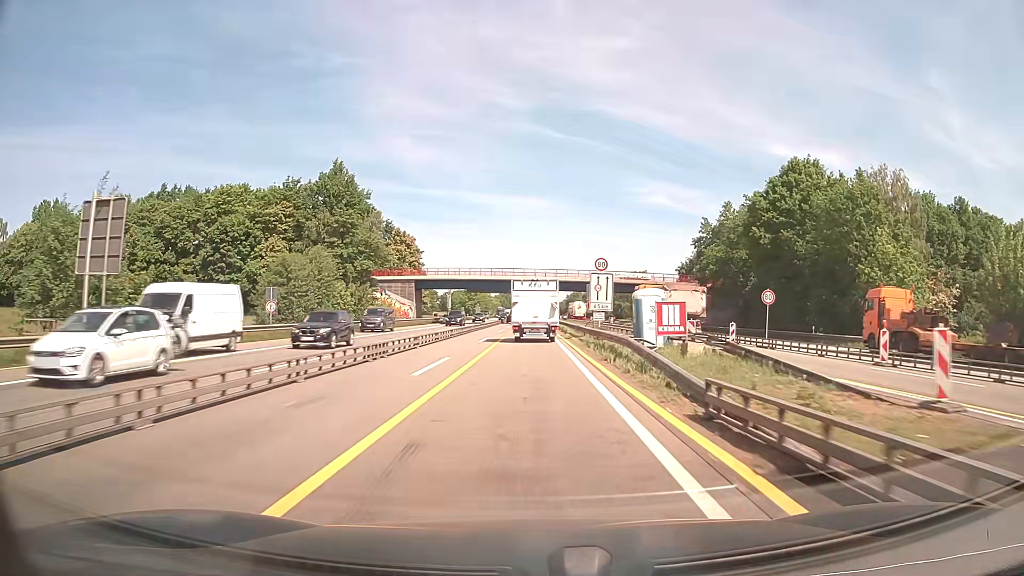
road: motorway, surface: asphalt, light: Day
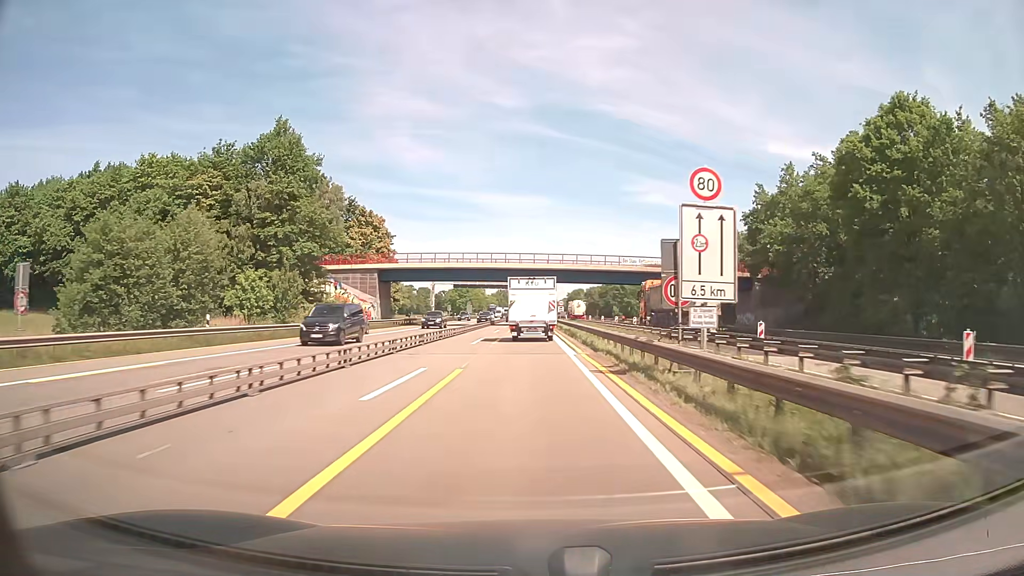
(+0.1, +22.5) m; 0°
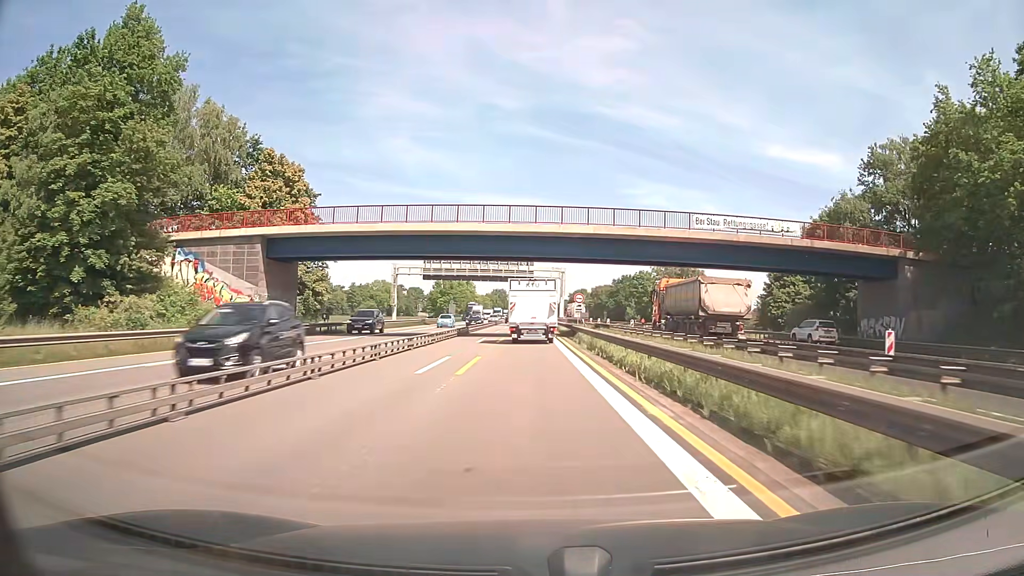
(0.0, +33.0) m; 0°
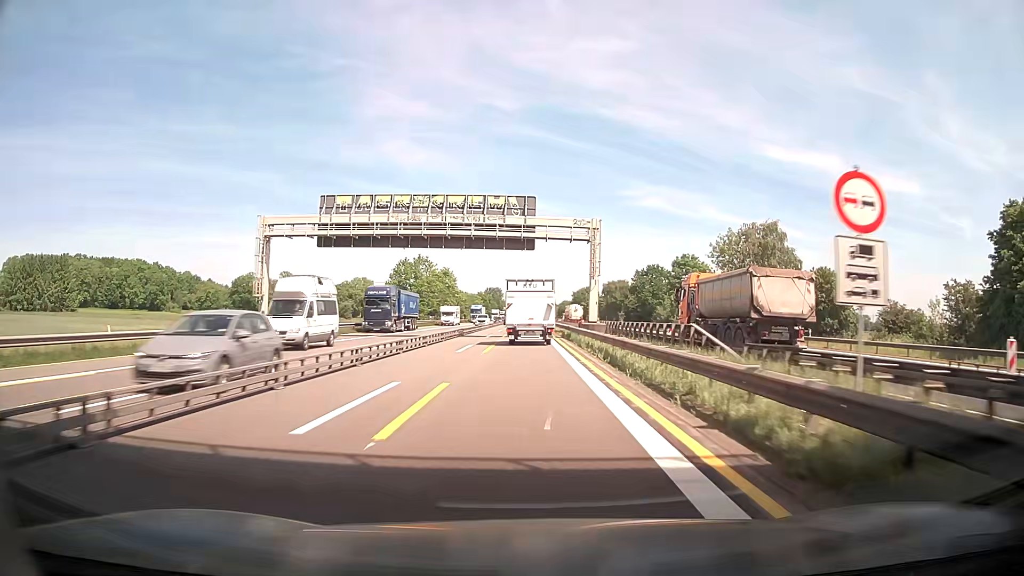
(-0.1, +44.2) m; 0°
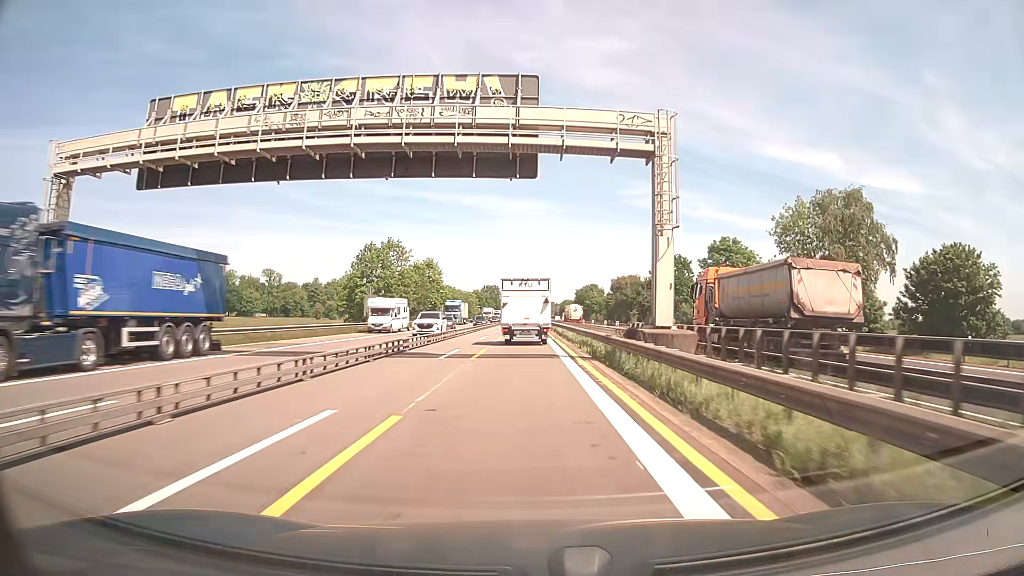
(+0.2, +22.4) m; +1°
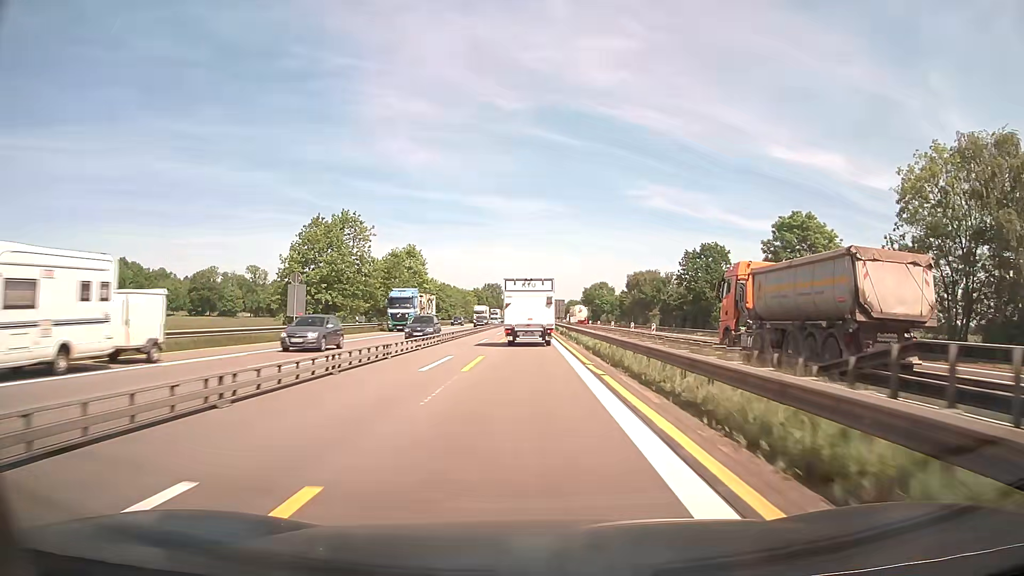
(-0.1, +22.5) m; -1°
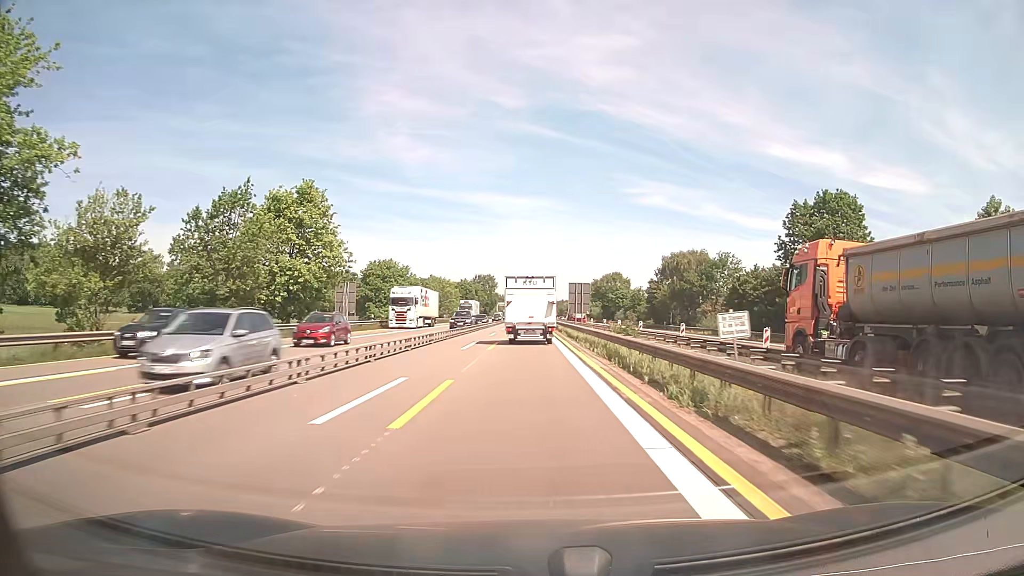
(+0.3, +44.7) m; 0°
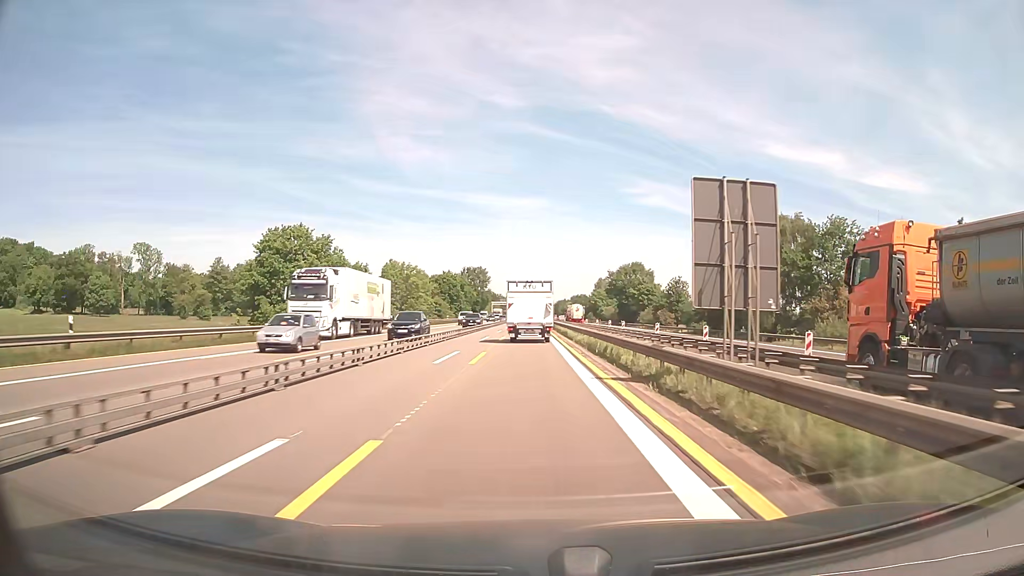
(+0.1, +43.4) m; 0°
